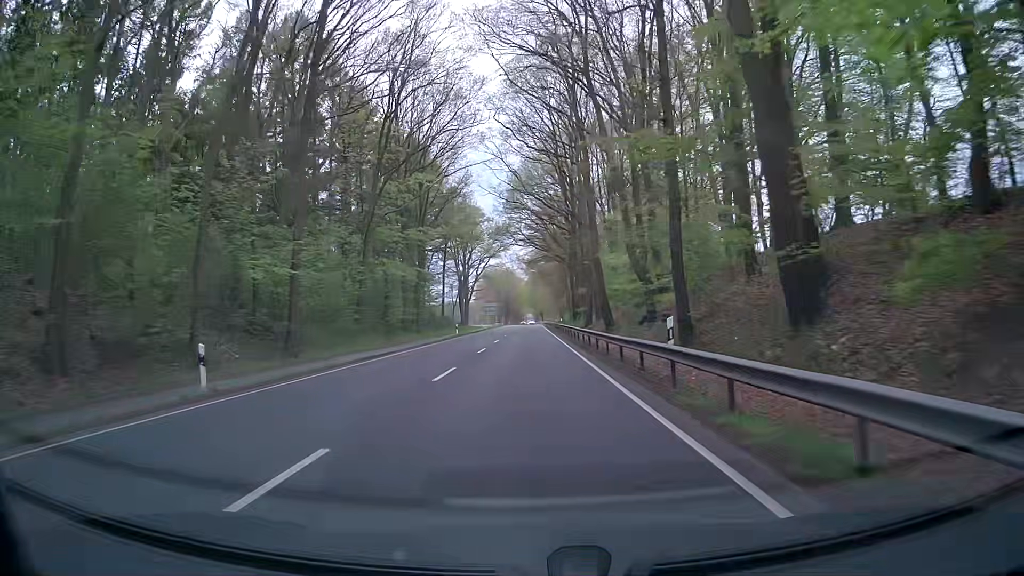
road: primary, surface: asphalt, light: Day
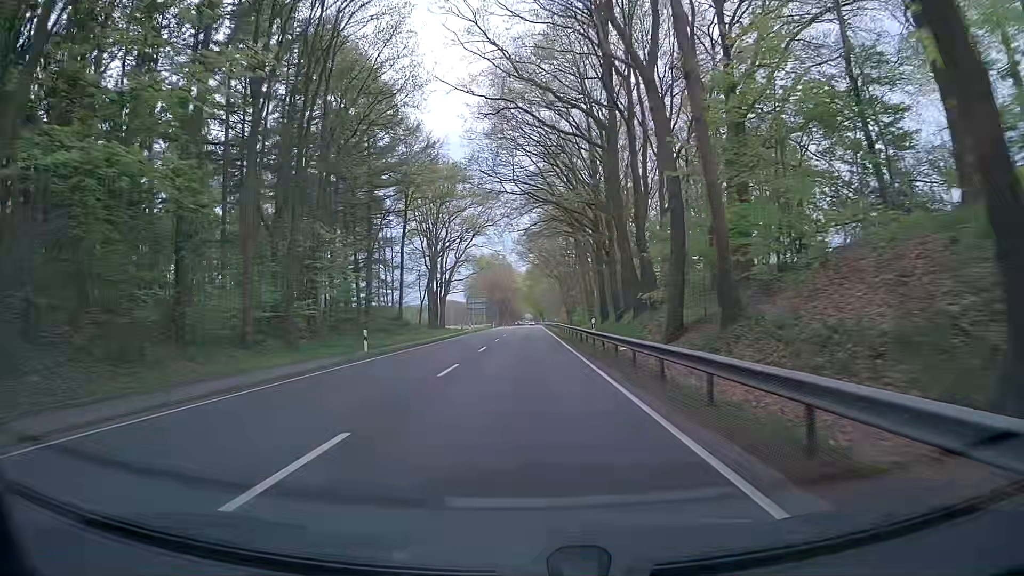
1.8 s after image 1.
(+0.6, +35.3) m; +2°
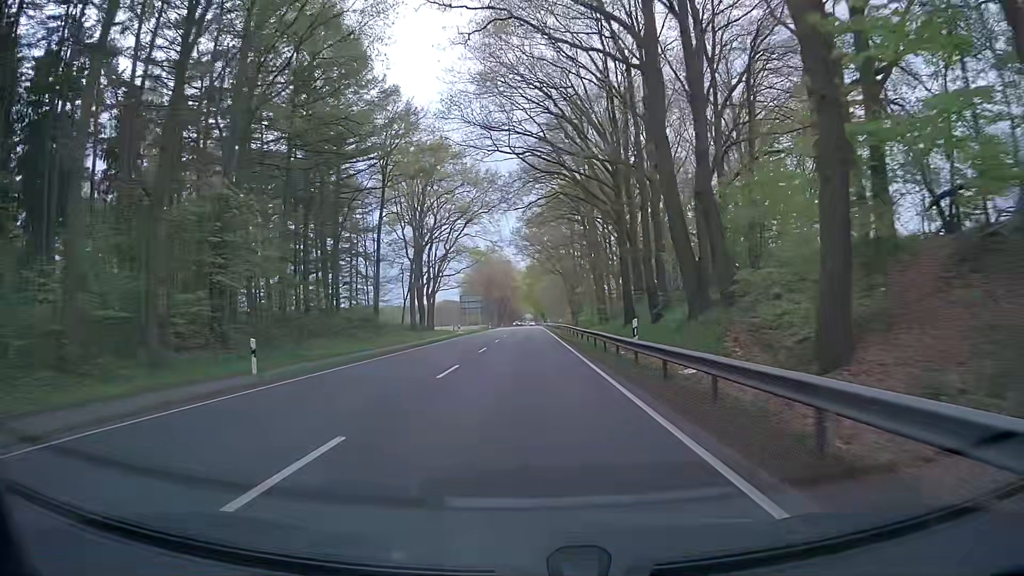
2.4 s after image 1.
(-0.2, +12.3) m; -1°
(0, +10) (0, +20) (0, +30) (0, +40) (0, +50) (0, +60) (+1, +70) (+1, +80) (+1, +90) (+1, +100) m
